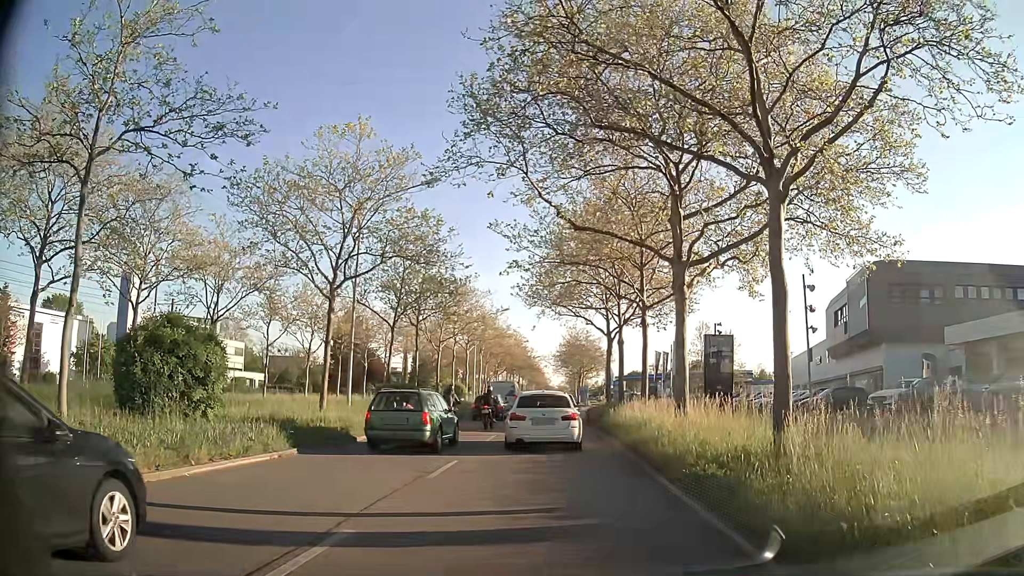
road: primary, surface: asphalt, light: Day
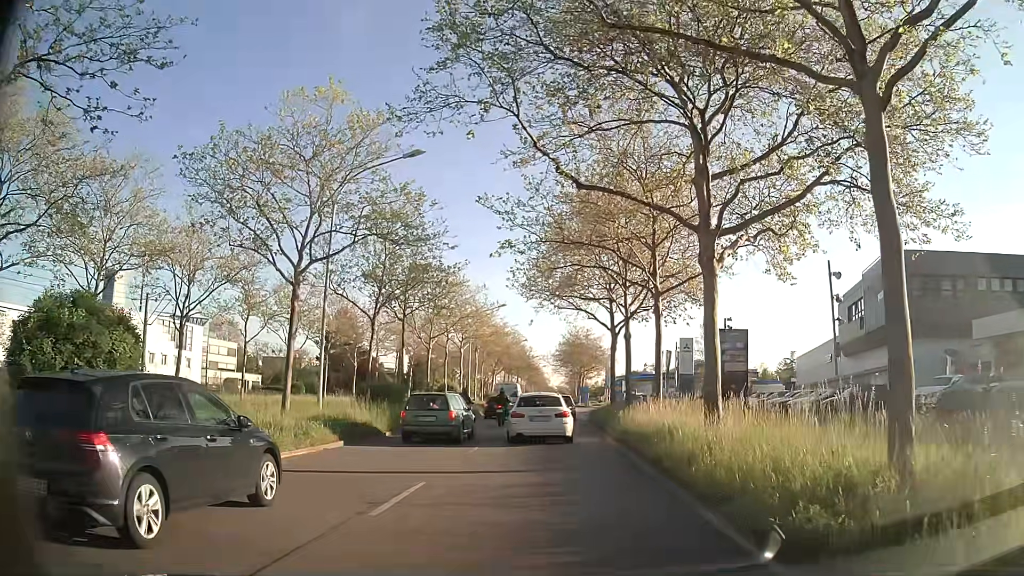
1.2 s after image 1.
(0.0, +3.6) m; -2°
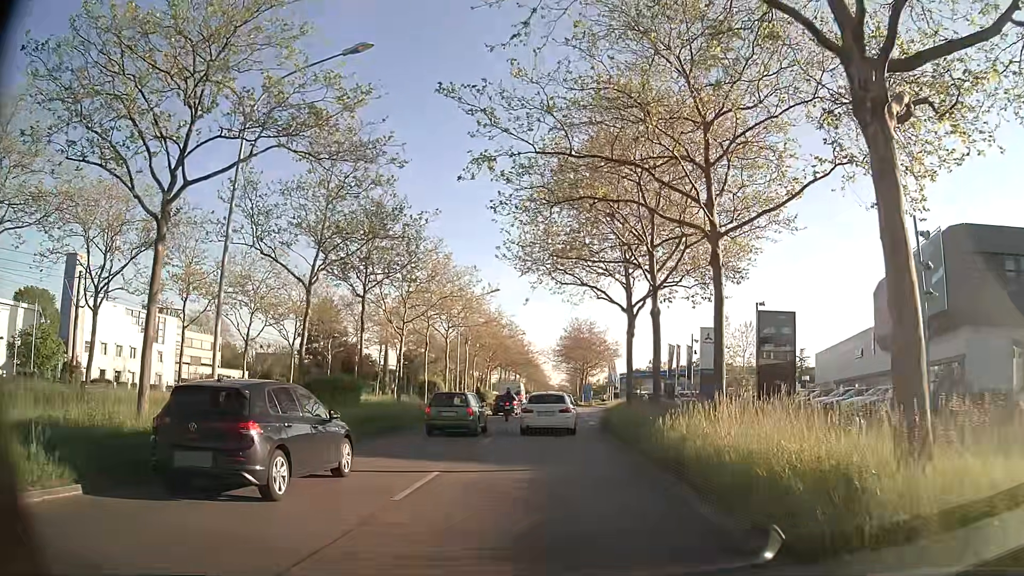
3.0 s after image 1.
(+0.2, +8.2) m; +1°
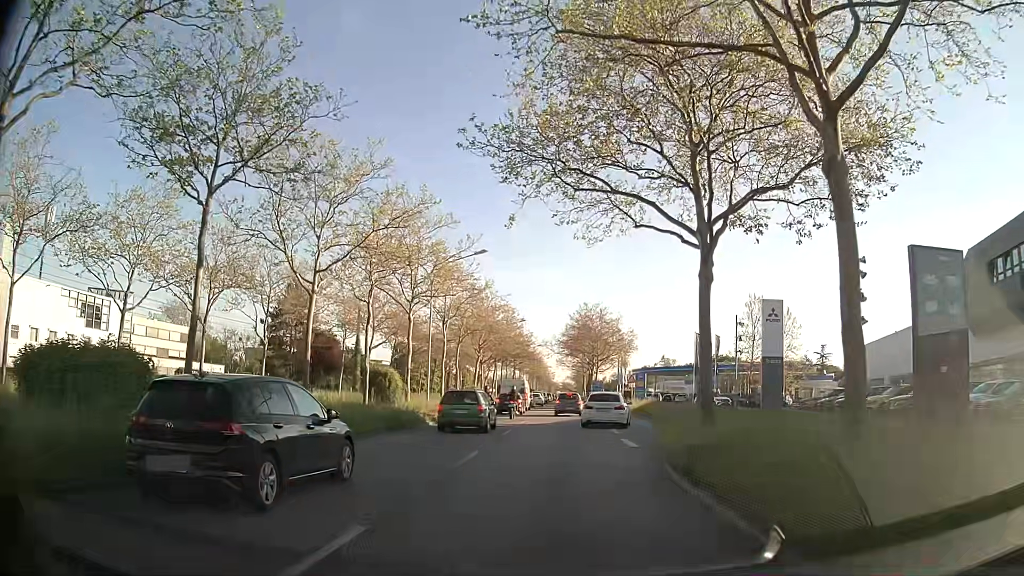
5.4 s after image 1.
(+0.1, +14.4) m; -1°
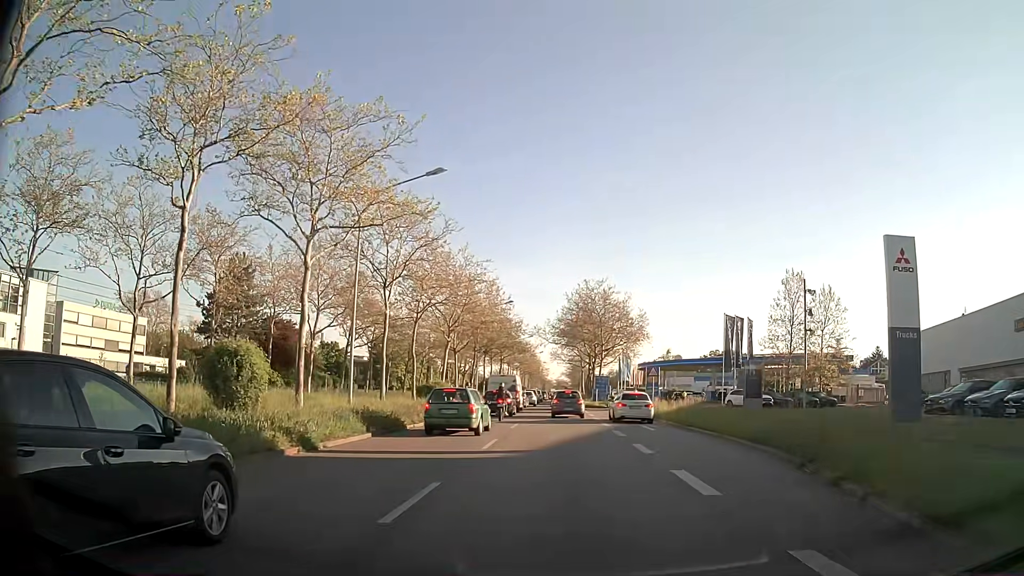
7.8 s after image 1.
(+0.3, +14.8) m; +2°
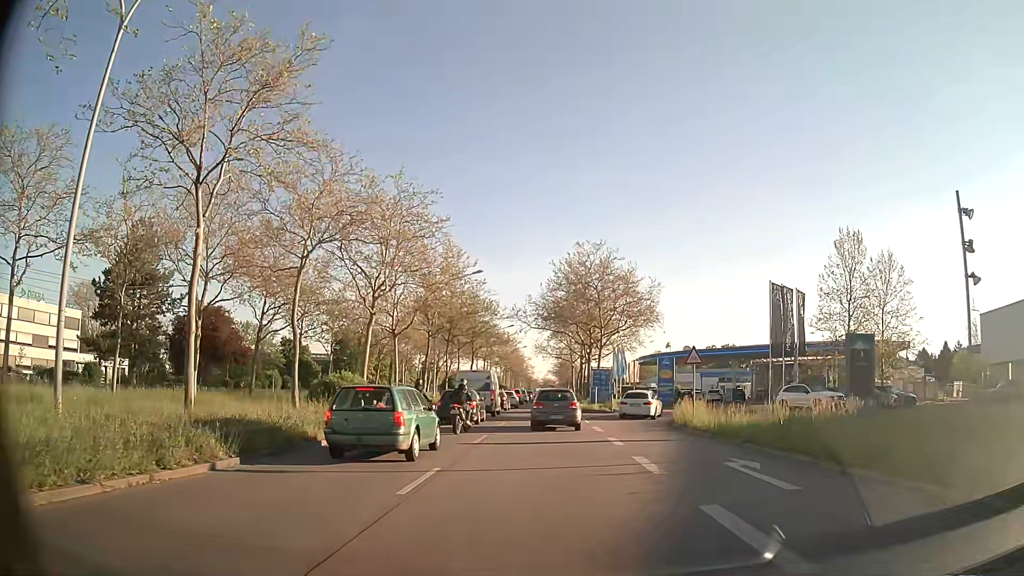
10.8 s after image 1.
(0.0, +16.0) m; 0°
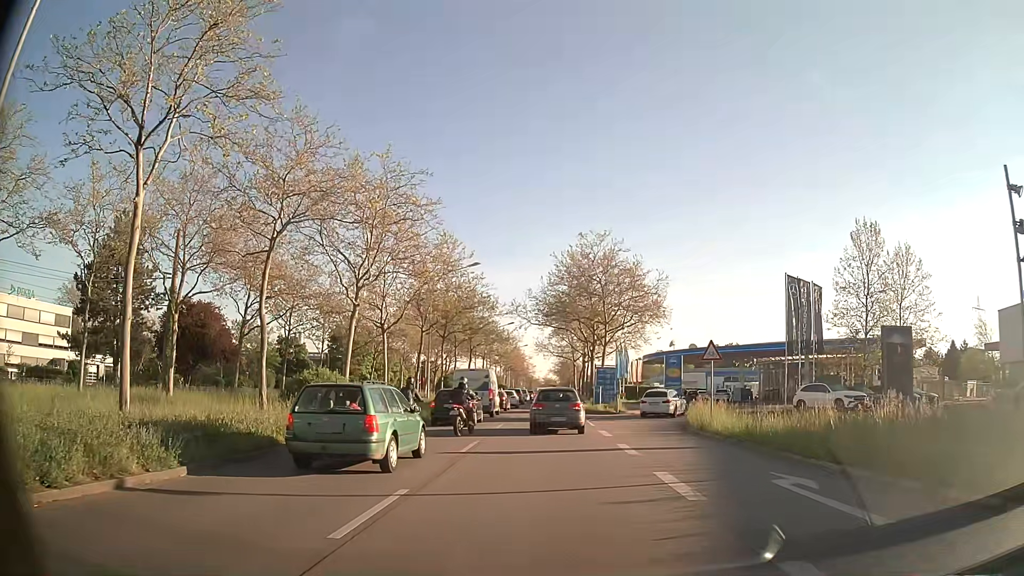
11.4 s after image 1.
(0.0, +2.7) m; 0°
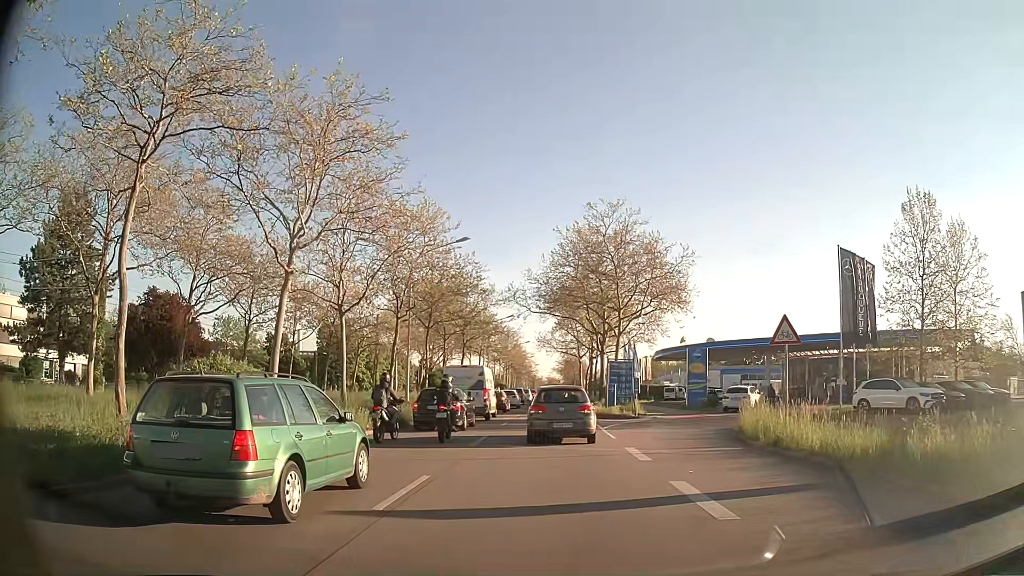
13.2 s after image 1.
(0.0, +7.4) m; 0°
(0, +10) (0, +20) (0, +30) (0, +40) (0, +50) (0, +60) (0, +70) (0, +80) (0, +90) (0, +100) m
